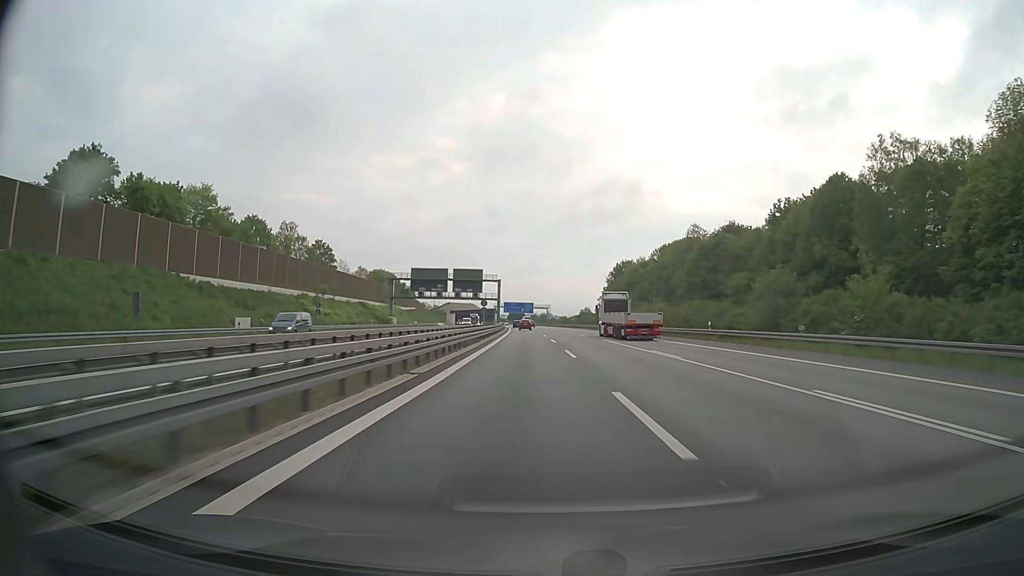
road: motorway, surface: asphalt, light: Day
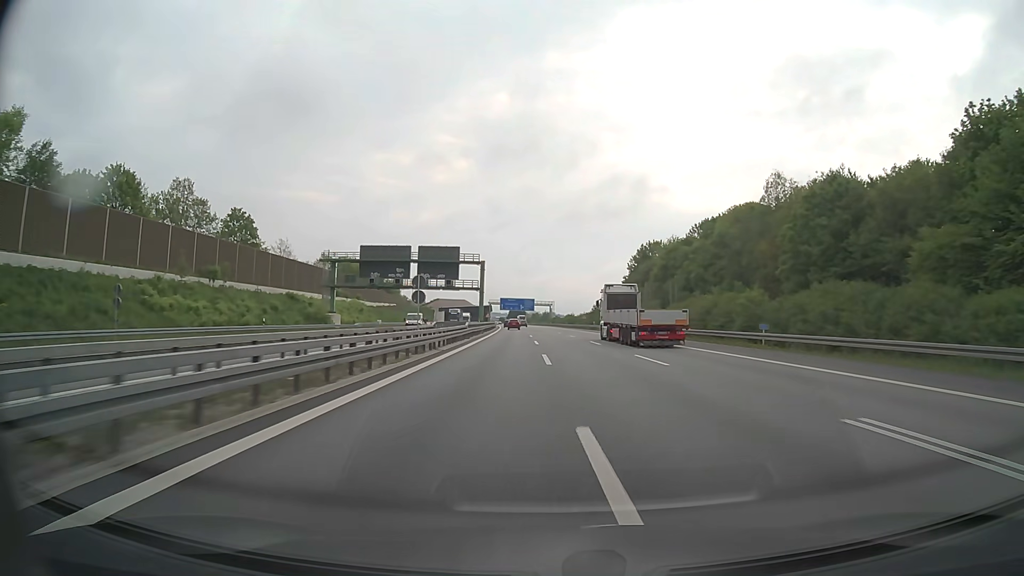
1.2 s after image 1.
(-0.1, +39.9) m; 0°
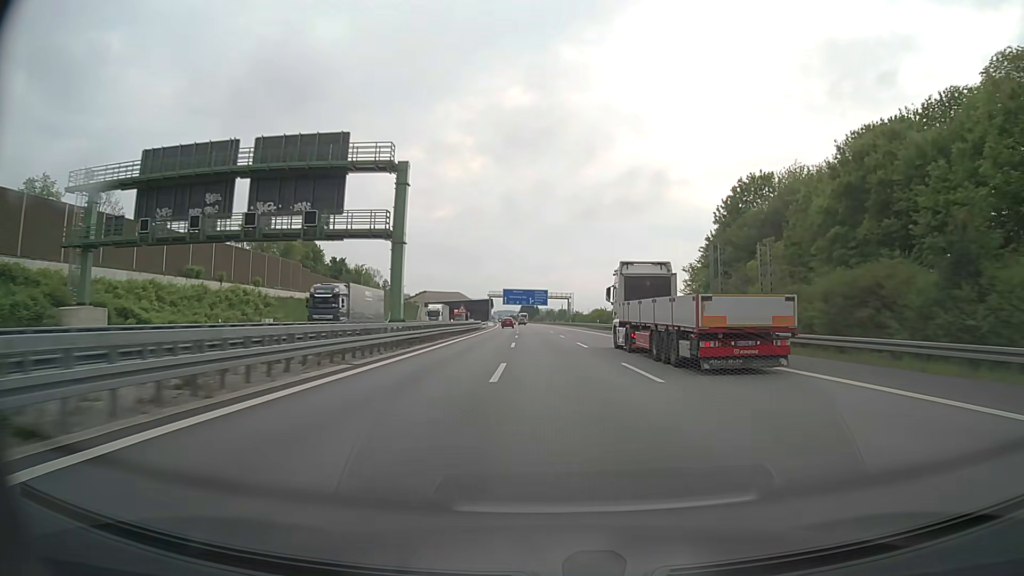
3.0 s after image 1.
(-0.4, +59.7) m; -1°
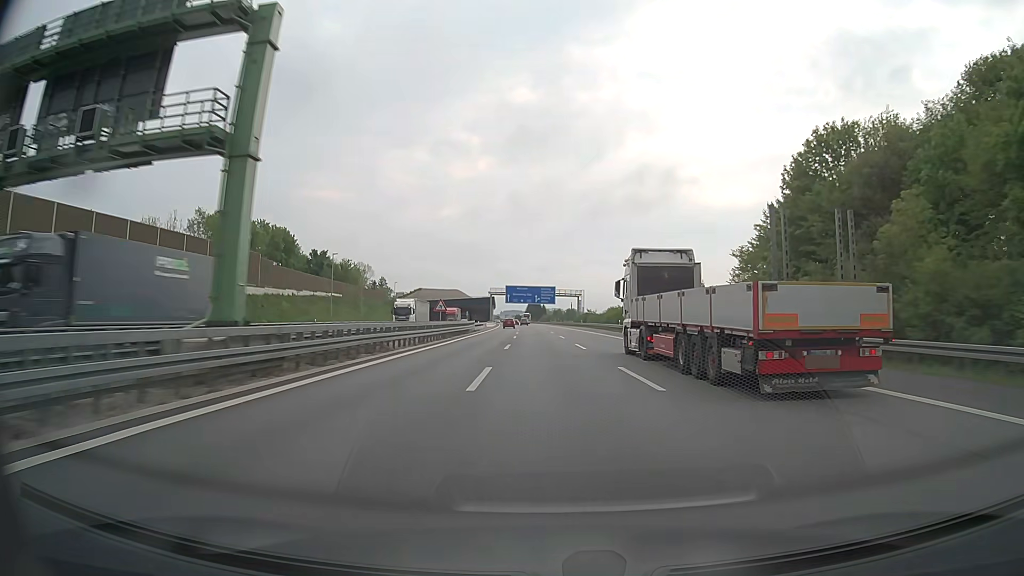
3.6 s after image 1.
(-0.1, +19.9) m; -1°
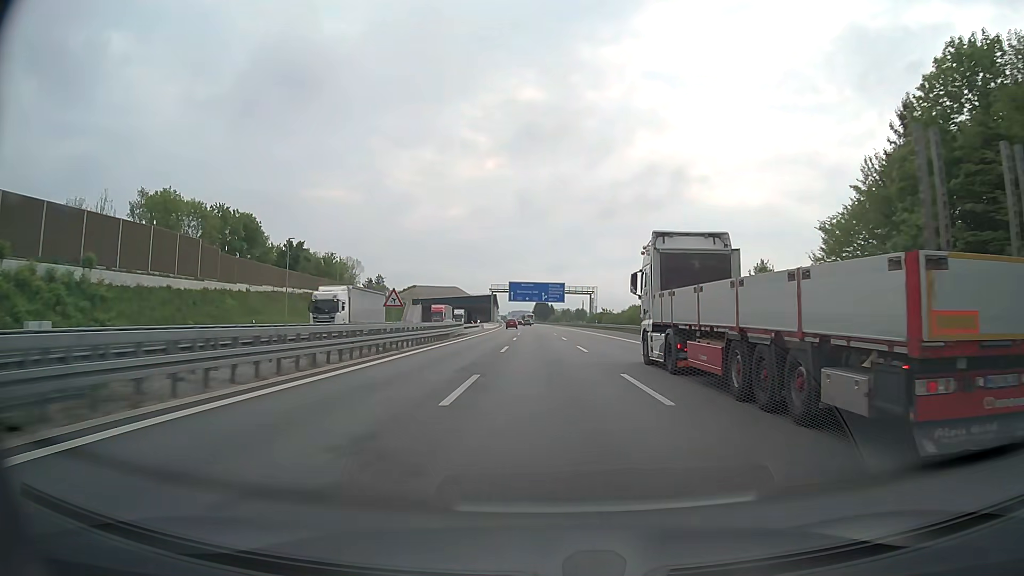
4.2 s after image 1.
(-0.1, +19.9) m; -1°
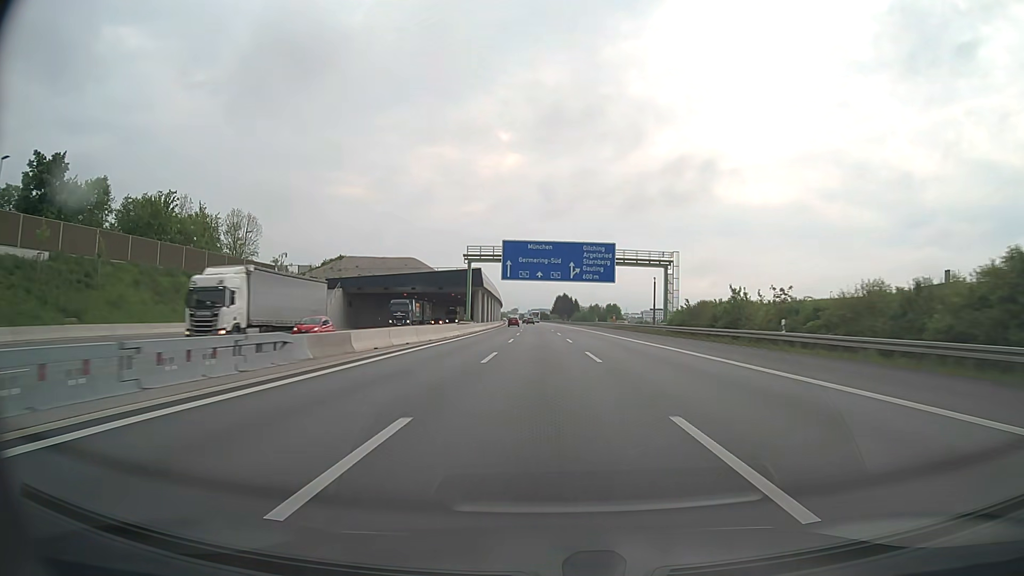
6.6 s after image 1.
(-1.5, +79.6) m; -2°
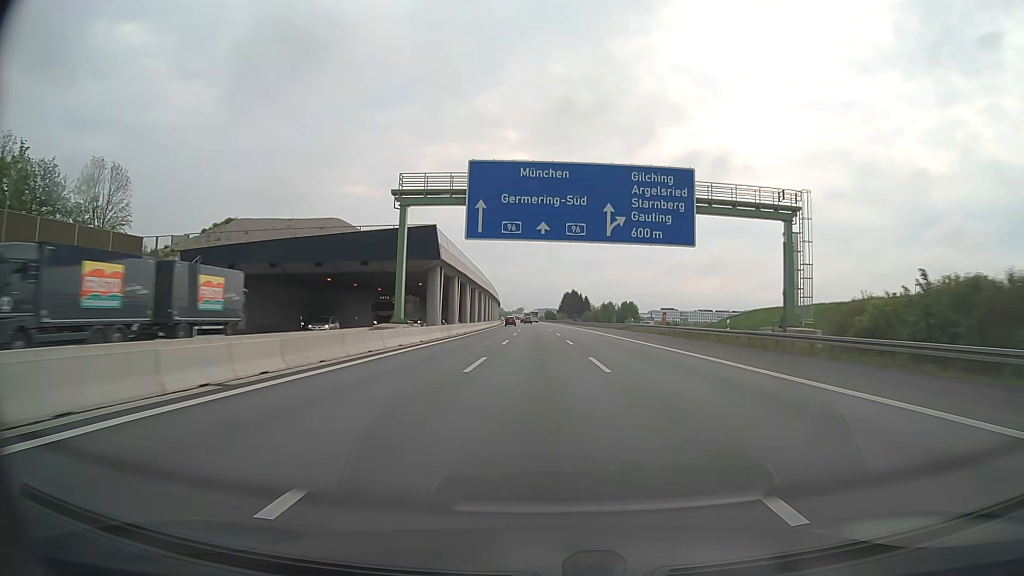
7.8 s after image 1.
(-0.4, +39.7) m; -1°
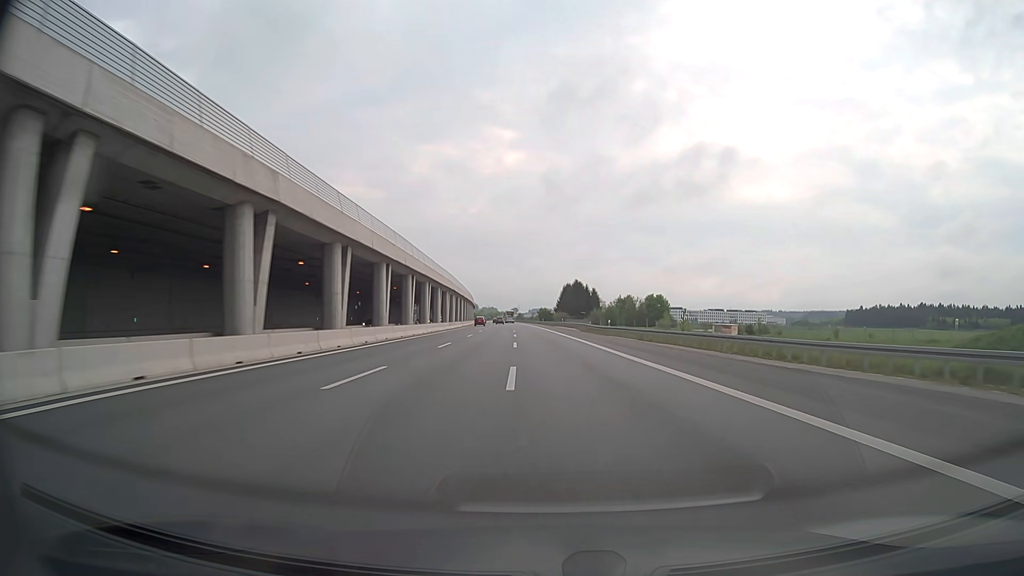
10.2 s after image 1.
(+0.7, +79.2) m; 0°
(0, +10) (0, +20) (0, +30) (0, +40) (-1, +50) (-1, +60) (-1, +70) (-2, +80) (-2, +90) (-3, +100) m
